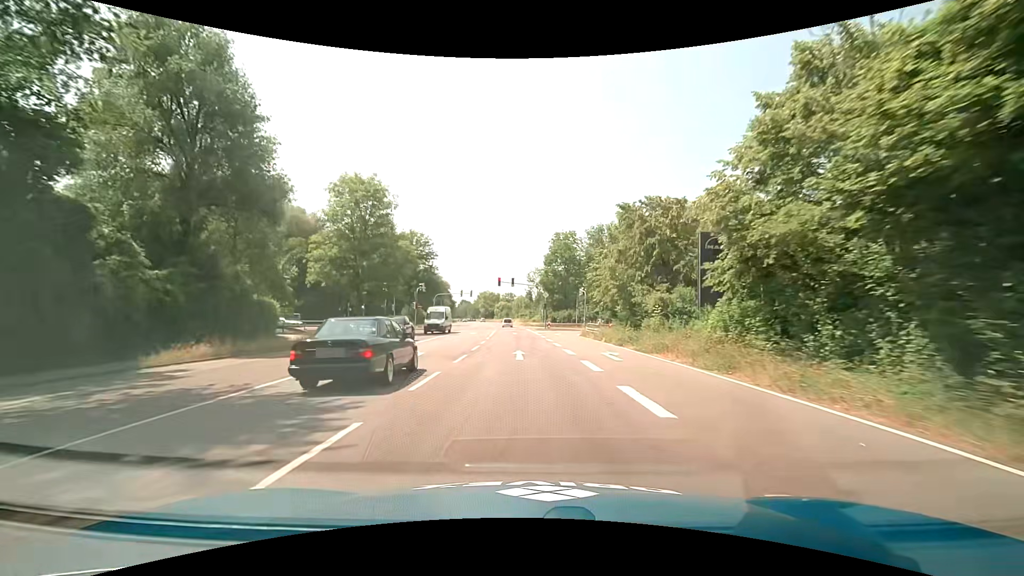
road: trunk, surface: asphalt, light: Day
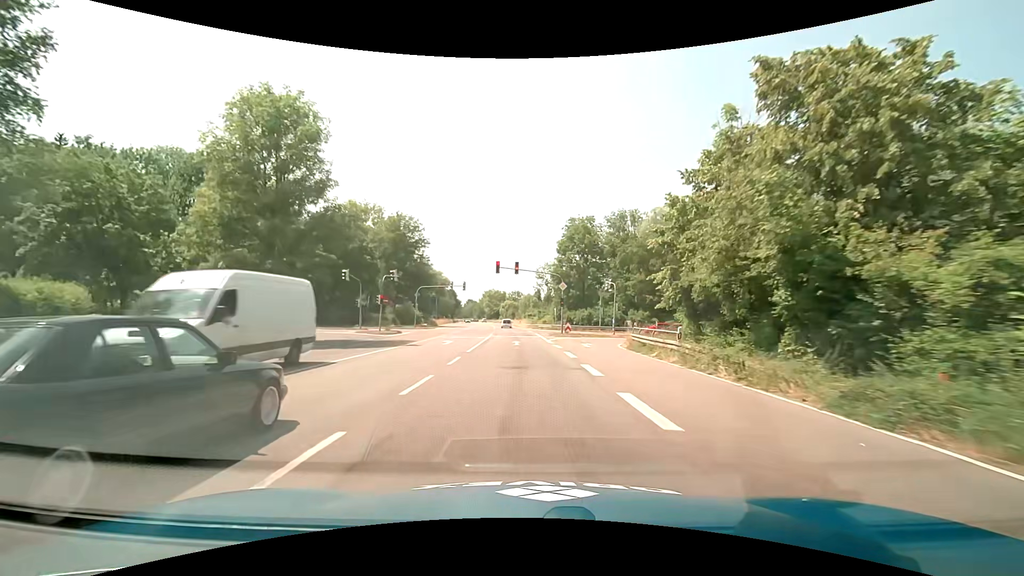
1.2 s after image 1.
(-0.2, +18.5) m; -1°
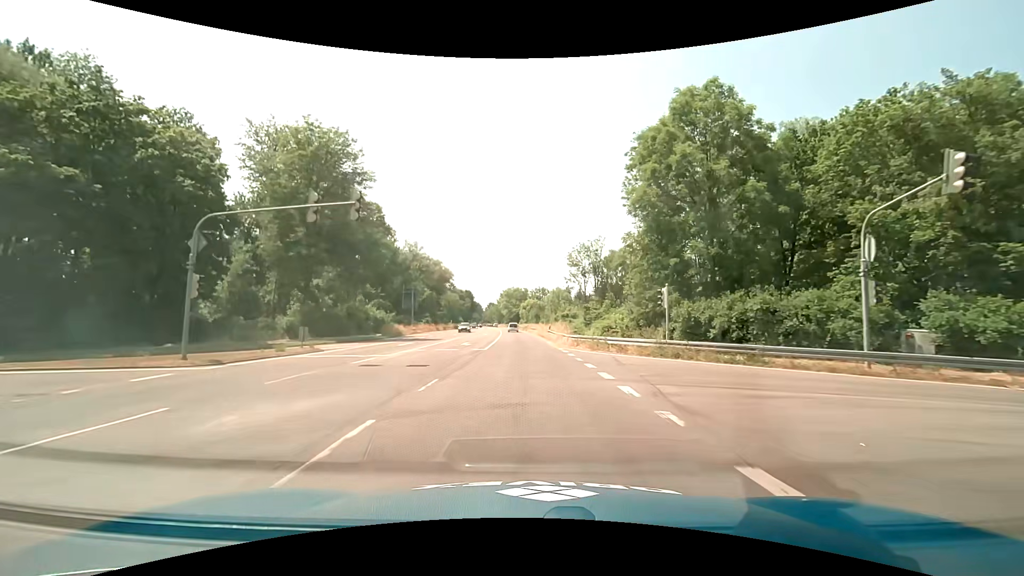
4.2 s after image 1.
(-0.8, +46.3) m; -2°
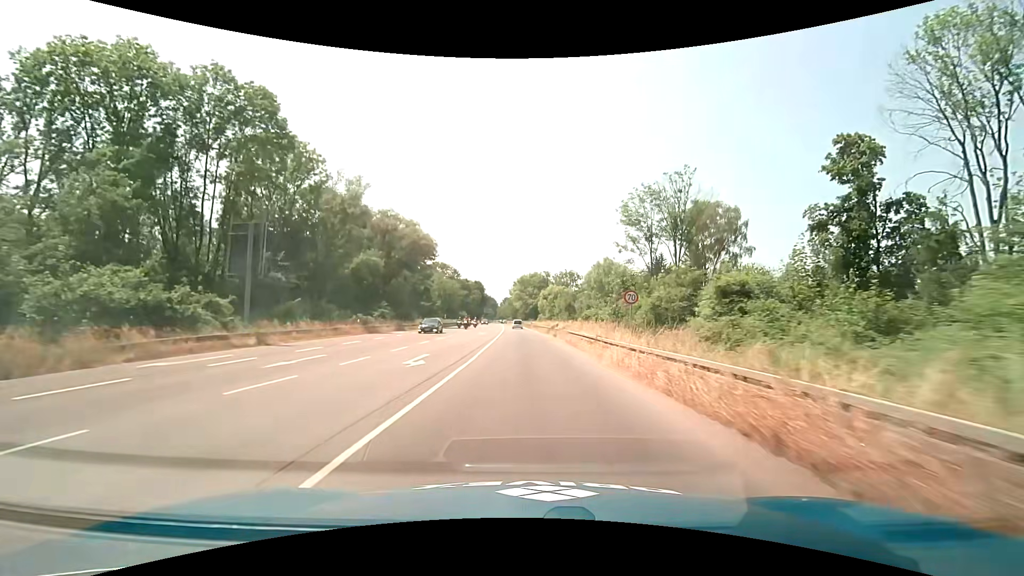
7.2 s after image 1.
(-1.3, +48.0) m; -2°
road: primary
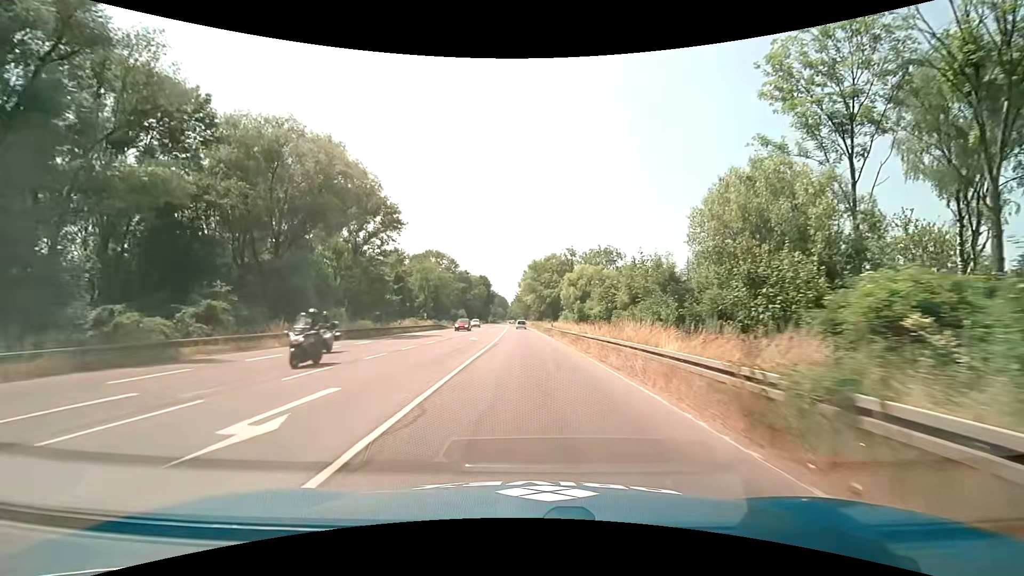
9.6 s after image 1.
(-0.6, +40.0) m; -1°
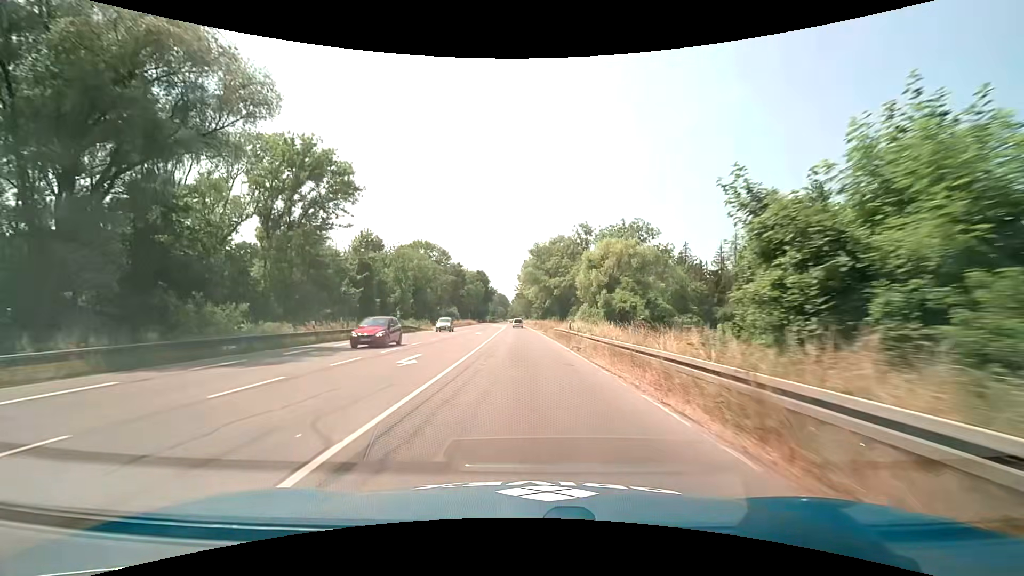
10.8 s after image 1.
(-0.1, +20.5) m; -1°
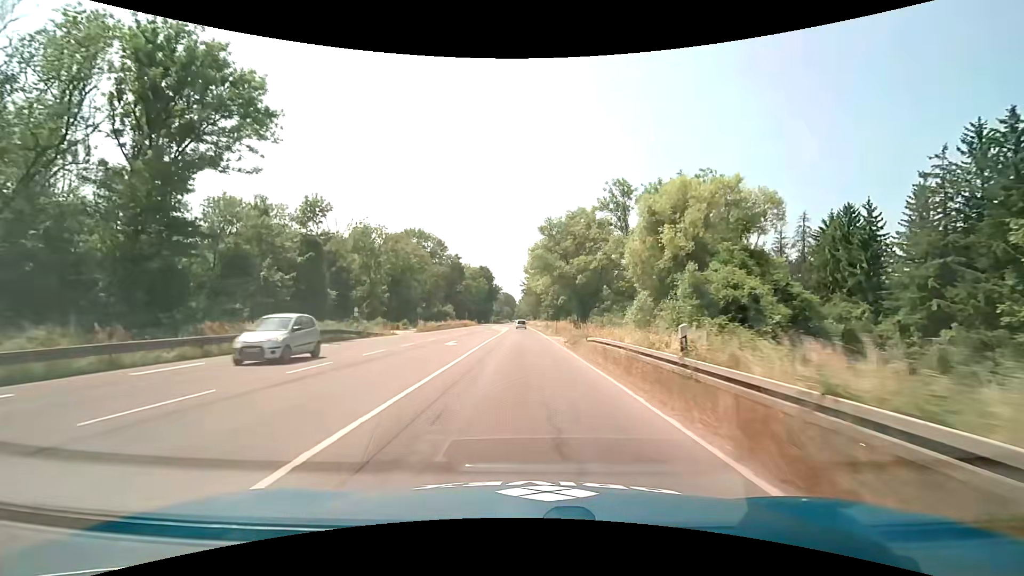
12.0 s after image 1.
(0.0, +20.8) m; -1°
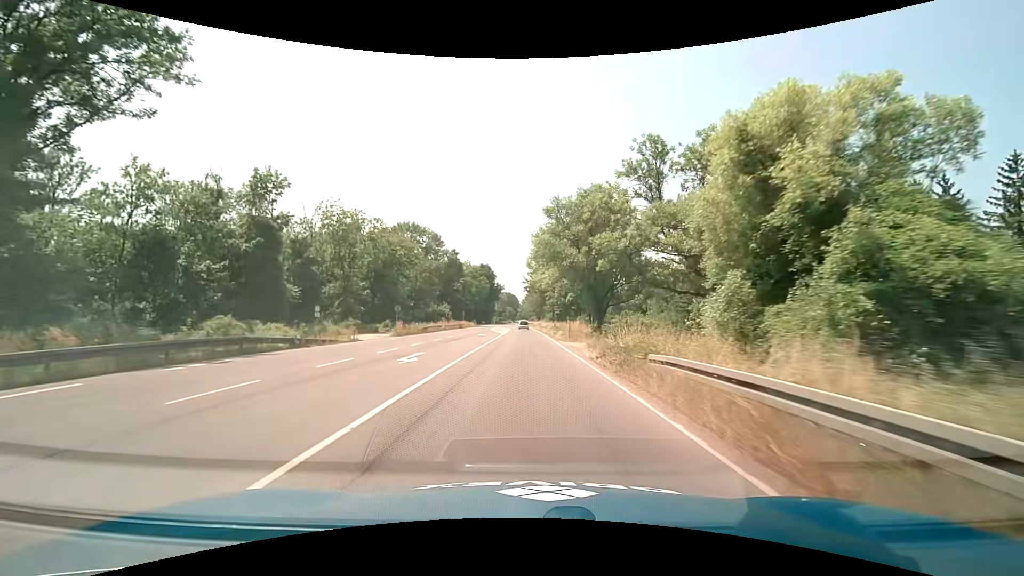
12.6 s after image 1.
(0.0, +10.4) m; 0°
(0, +10) (0, +20) (0, +30) (0, +40) (0, +50) (0, +60) (0, +70) (0, +80) (-1, +90) (-1, +100) m
